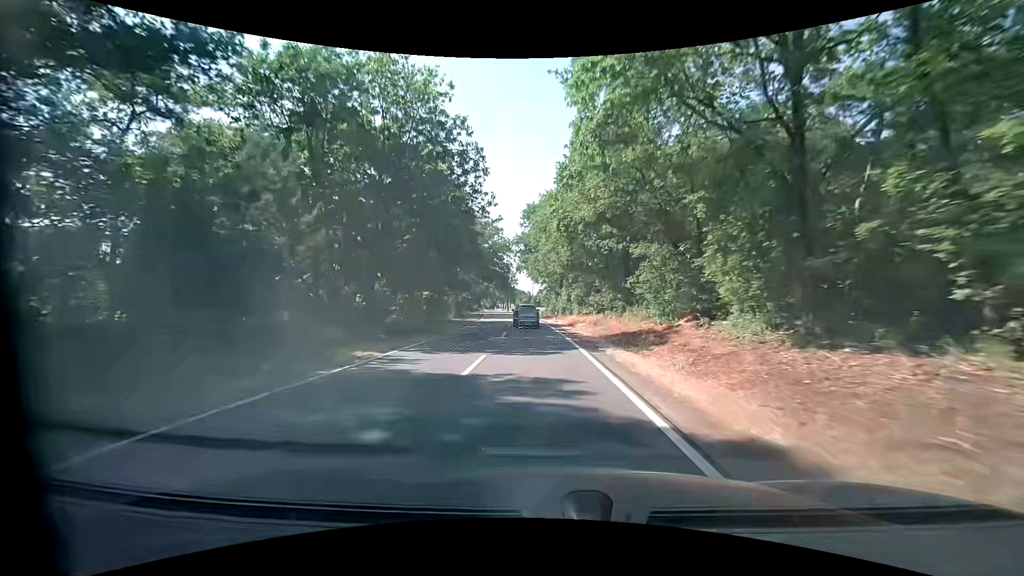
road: tertiary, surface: asphalt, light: Day
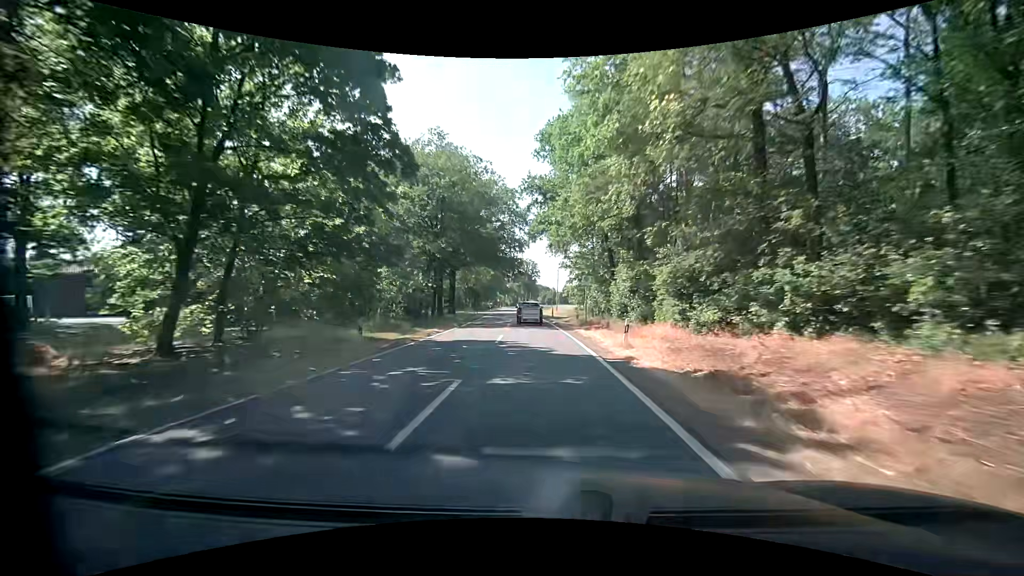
(-0.9, +28.9) m; -3°
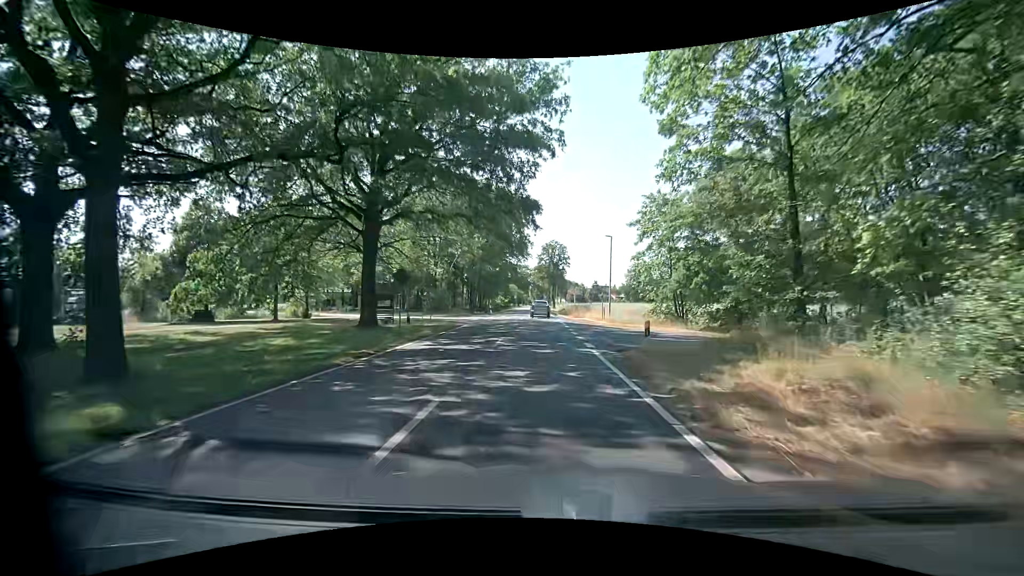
(-1.2, +37.3) m; -3°
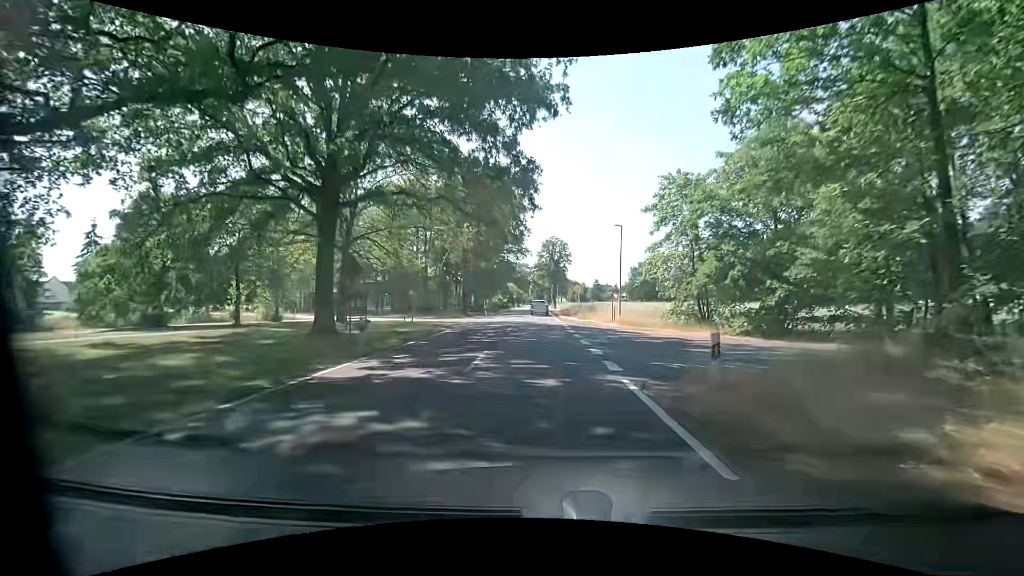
(0.0, +5.2) m; +1°
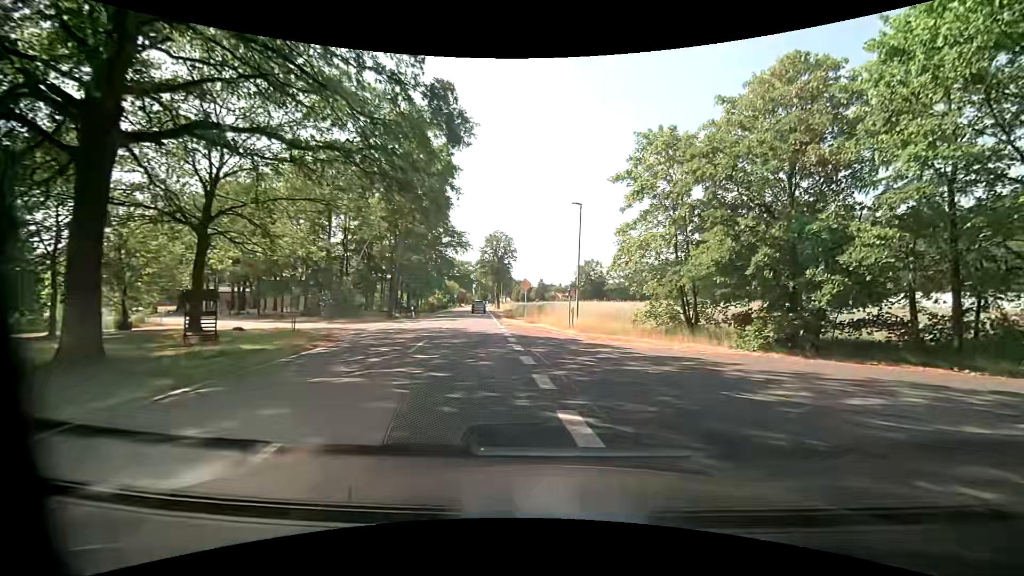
(+0.1, +8.2) m; +3°
